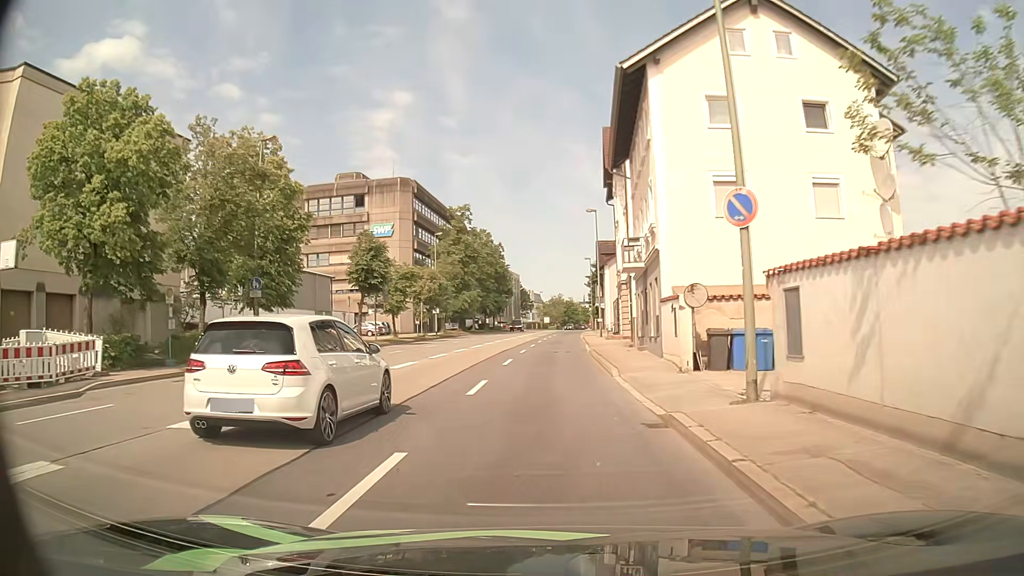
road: primary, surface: asphalt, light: Day
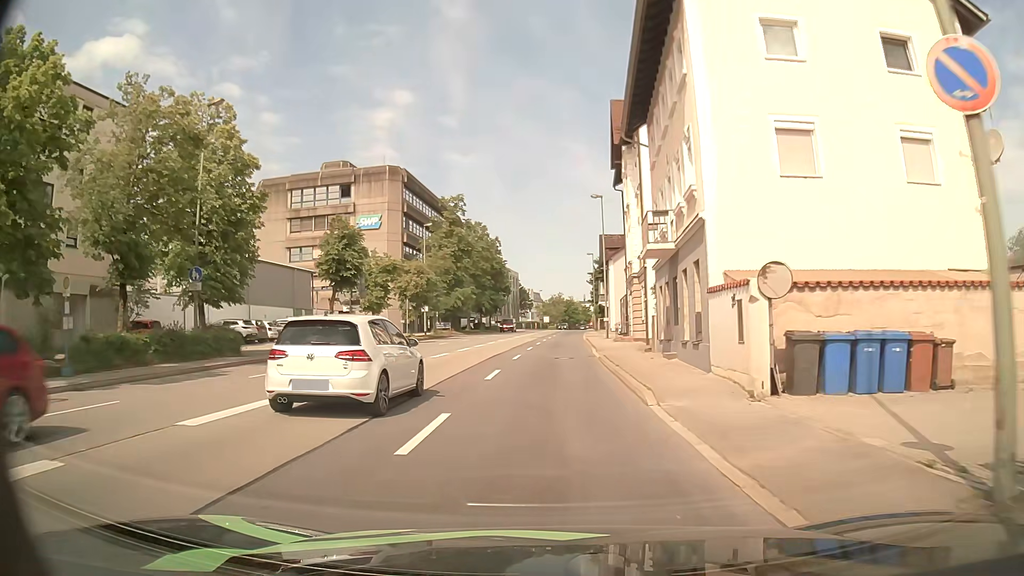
(0.0, +6.0) m; 0°
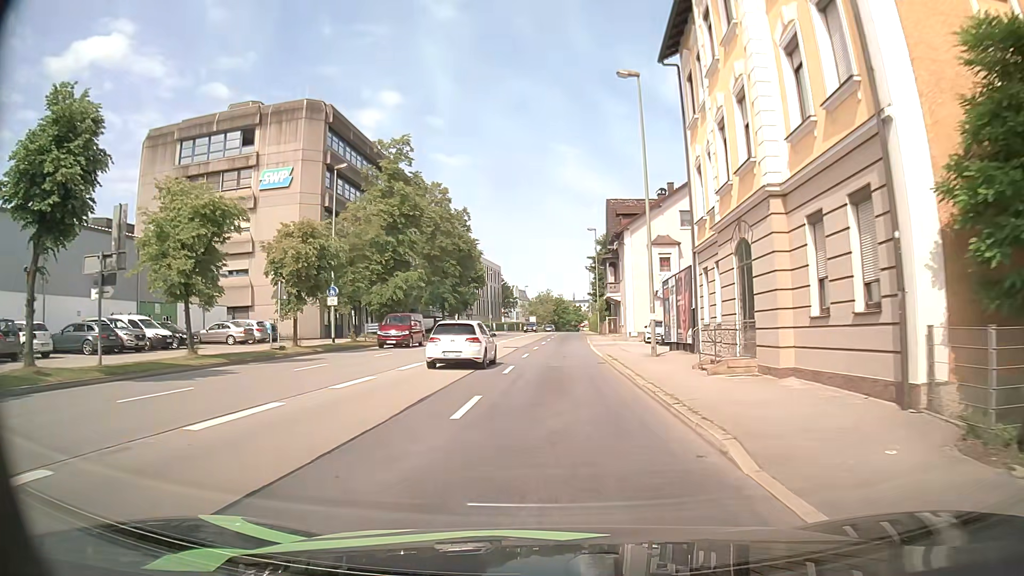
(0.0, +24.3) m; 0°
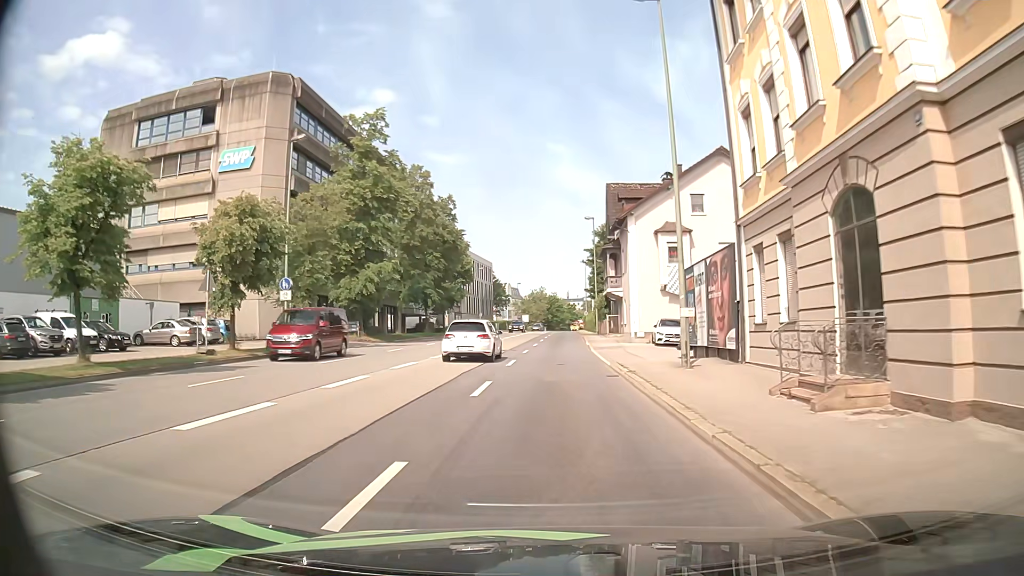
(0.0, +6.2) m; +2°
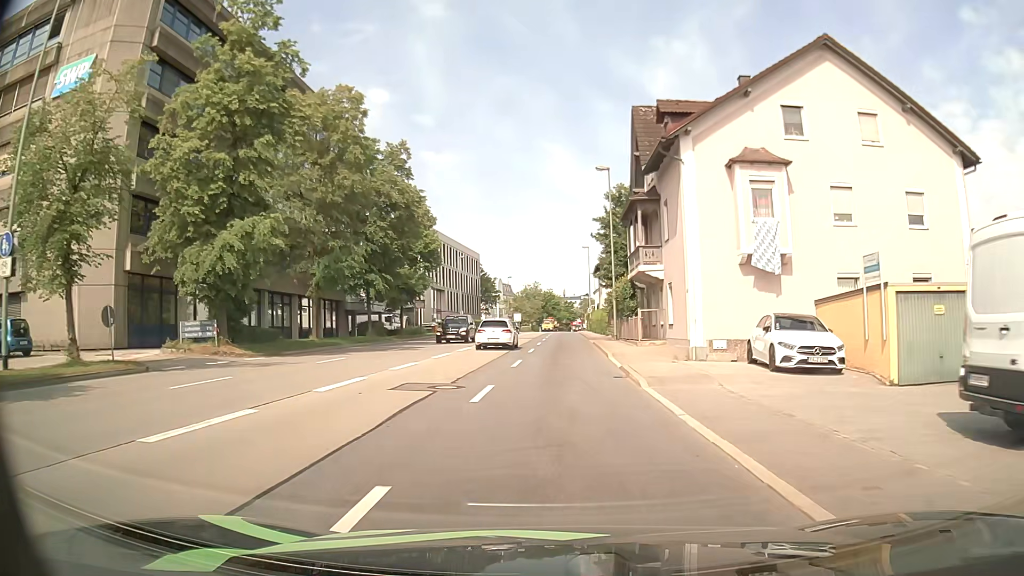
(-0.1, +19.1) m; 0°
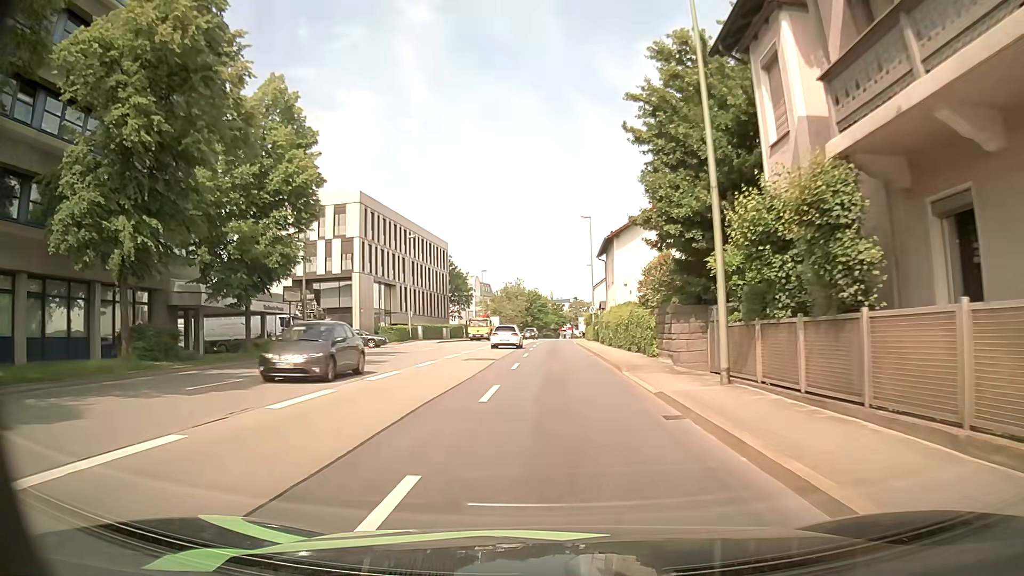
(0.0, +26.4) m; 0°
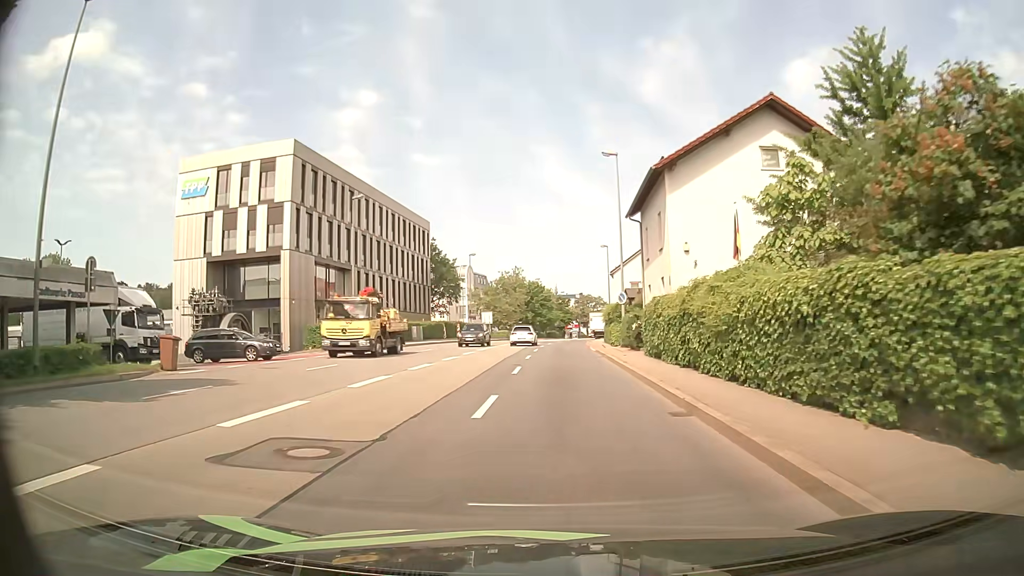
(+0.1, +20.1) m; 0°
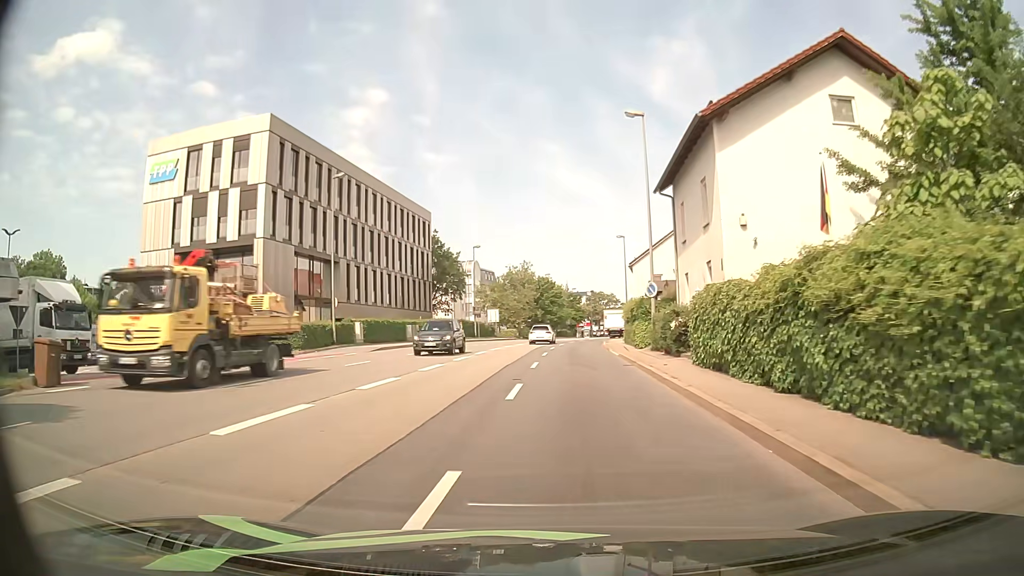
(0.0, +6.6) m; -1°
(0, +10) (0, +20) (-1, +30) (-1, +40) (0, +50) (+1, +60) (+2, +70) (+4, +80) (+6, +89) (+8, +99) m
